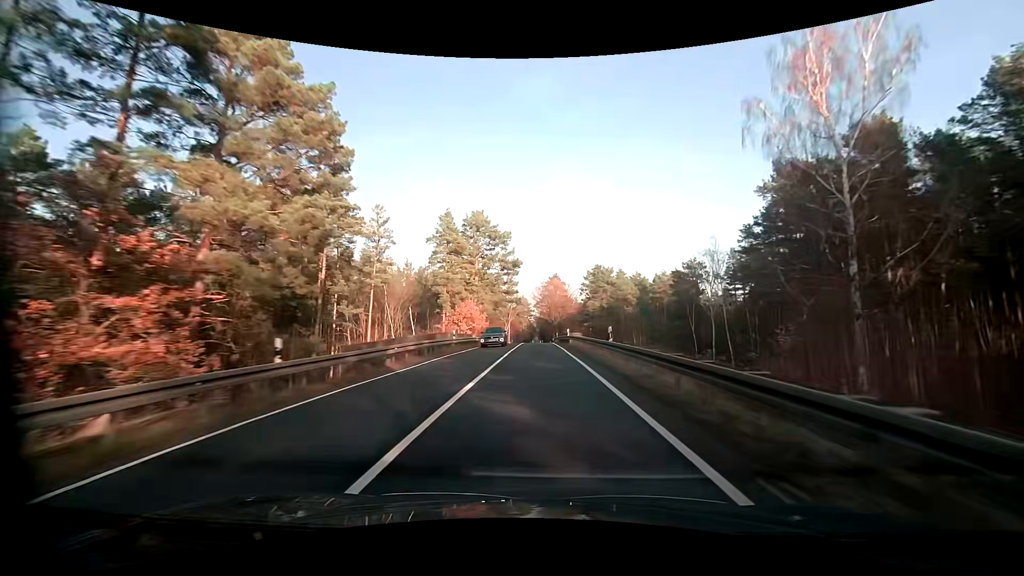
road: primary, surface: asphalt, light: Day
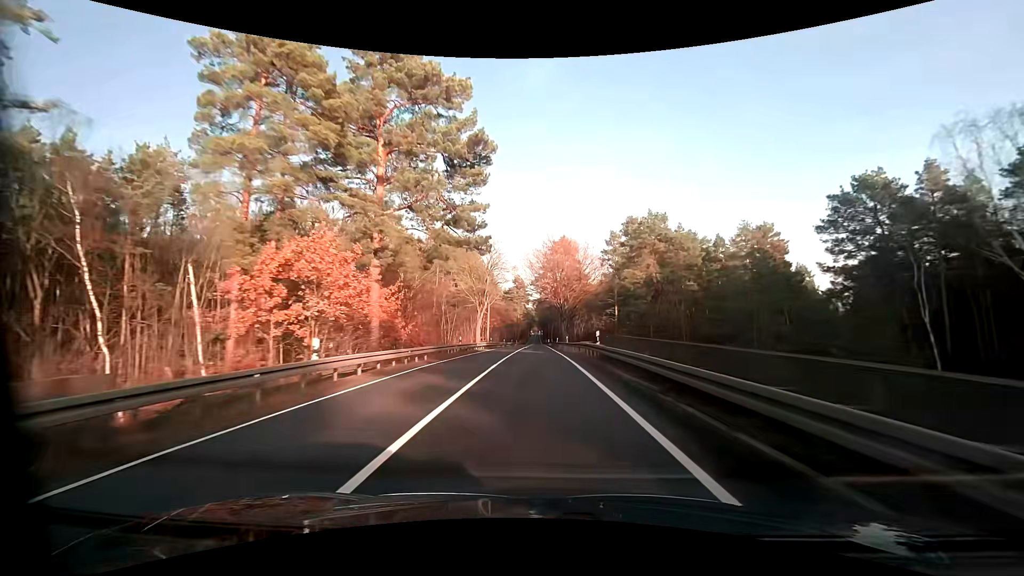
(-0.2, +46.4) m; 0°
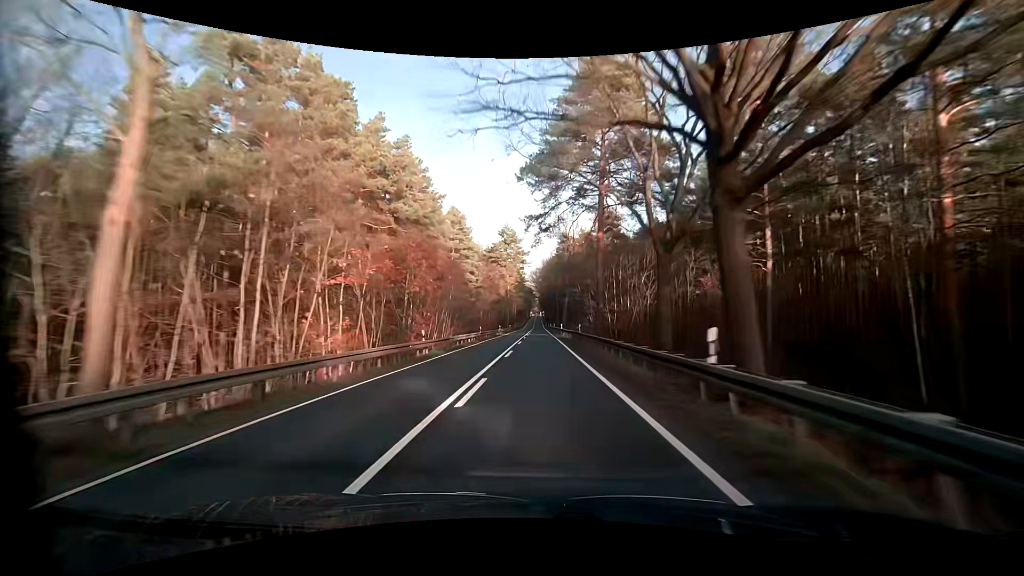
(+0.1, +60.8) m; 0°
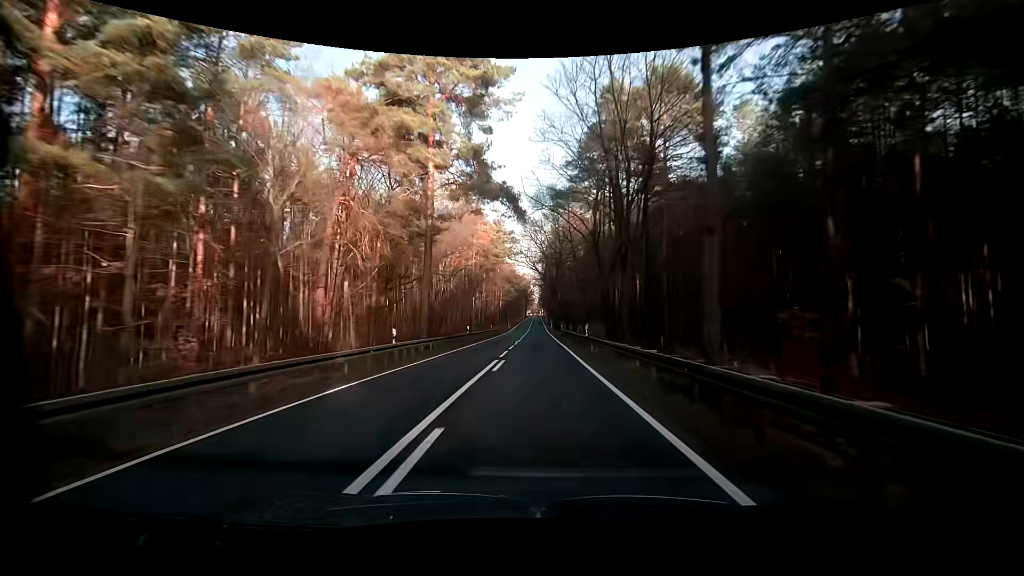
(-0.1, +78.0) m; 0°
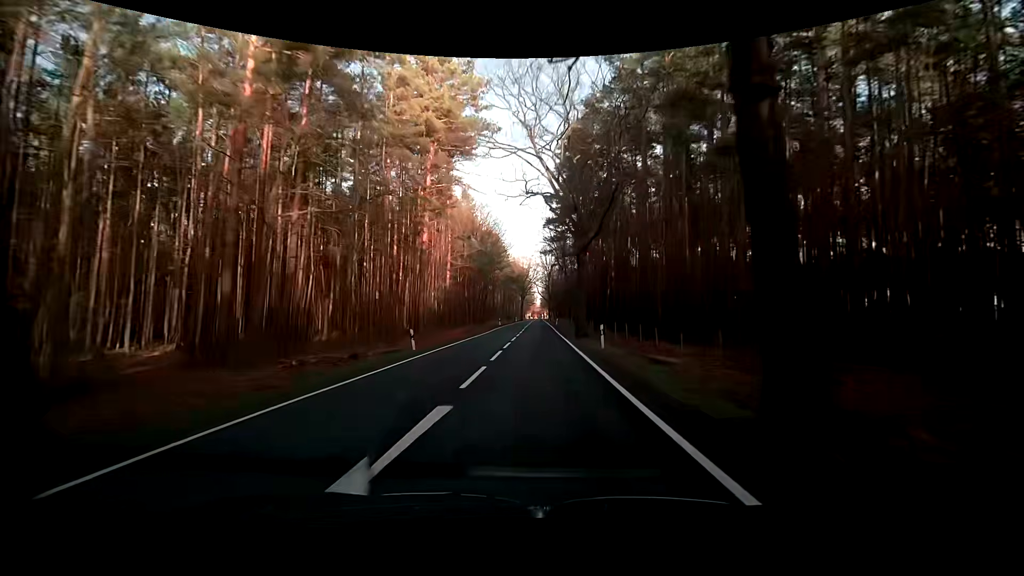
(+0.3, +76.6) m; 0°
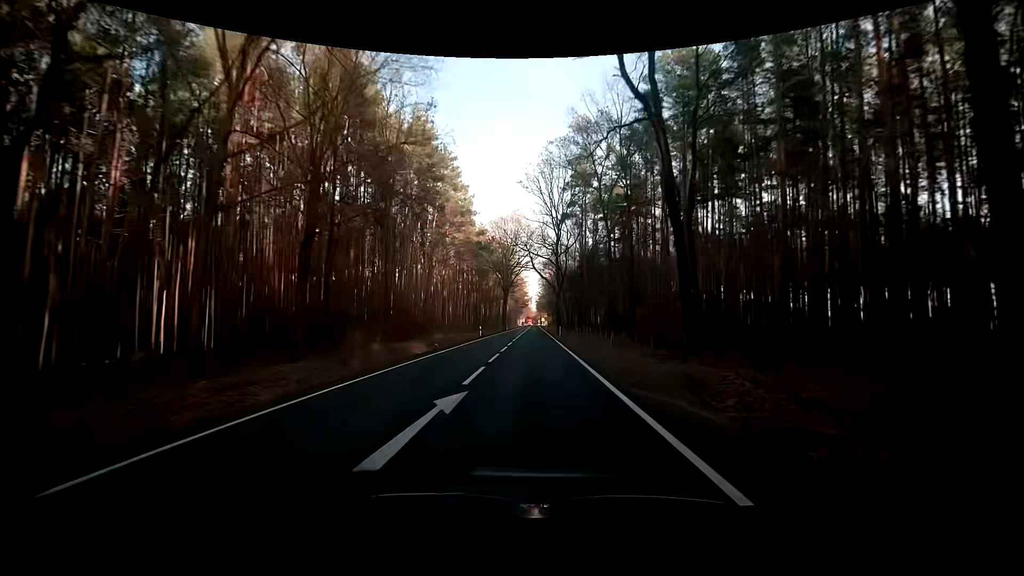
(0.0, +70.7) m; +1°
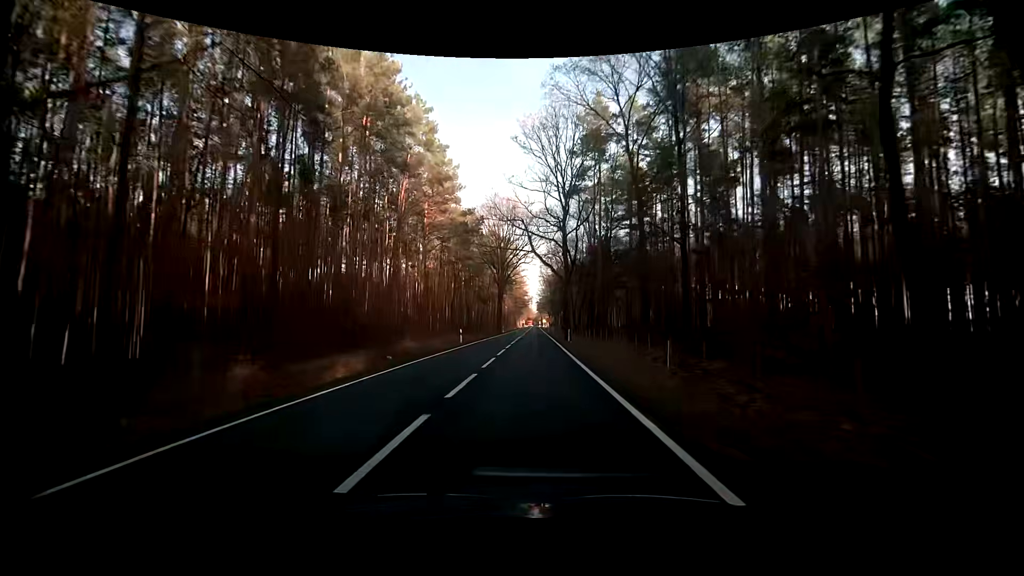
(-0.1, +13.4) m; 0°
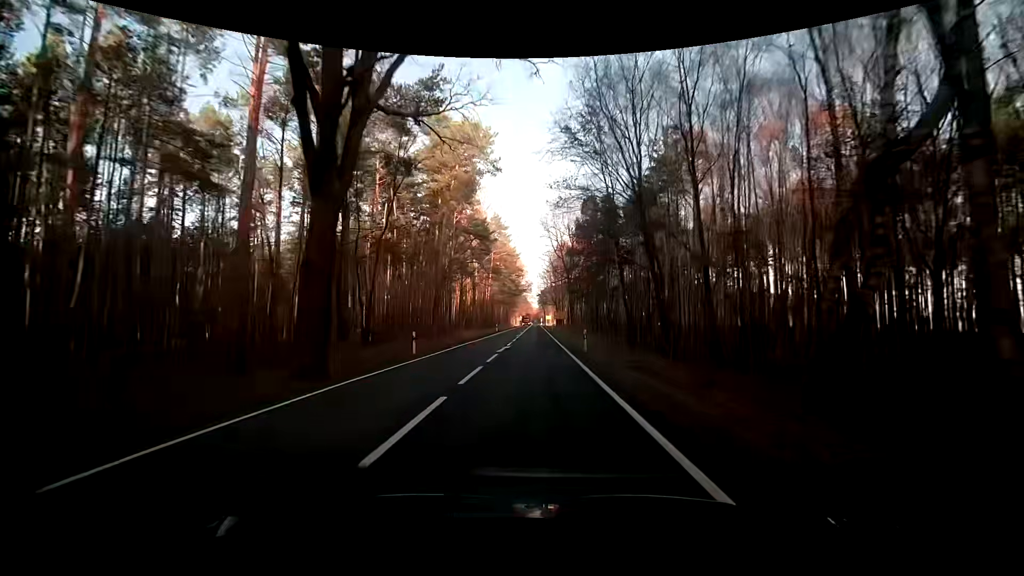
(+0.1, +64.2) m; 0°
(0, +10) (0, +20) (0, +30) (0, +40) (0, +50) (0, +60) (-1, +70) (-1, +80) (-1, +90) (-1, +100) m
